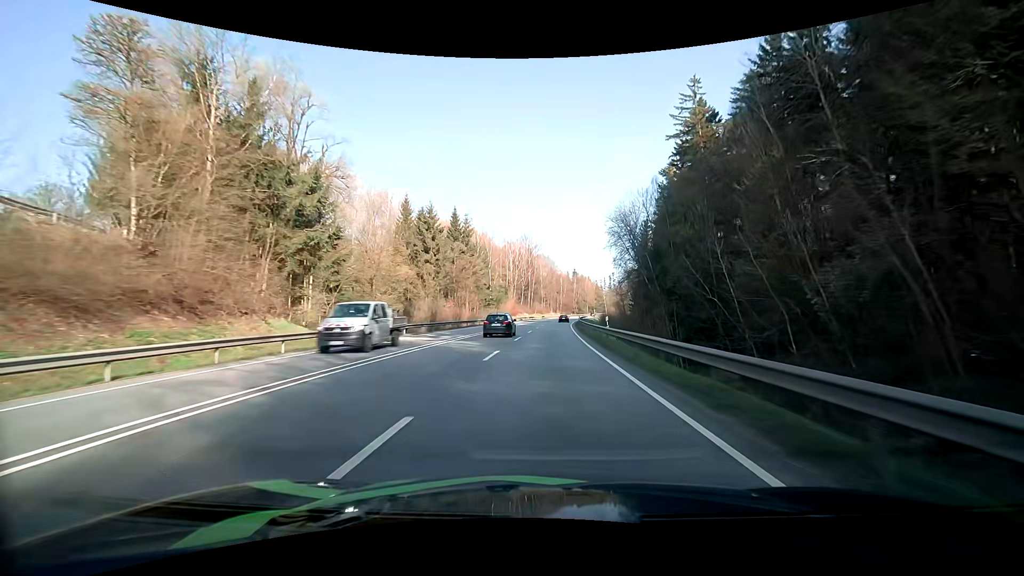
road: primary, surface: asphalt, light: Day
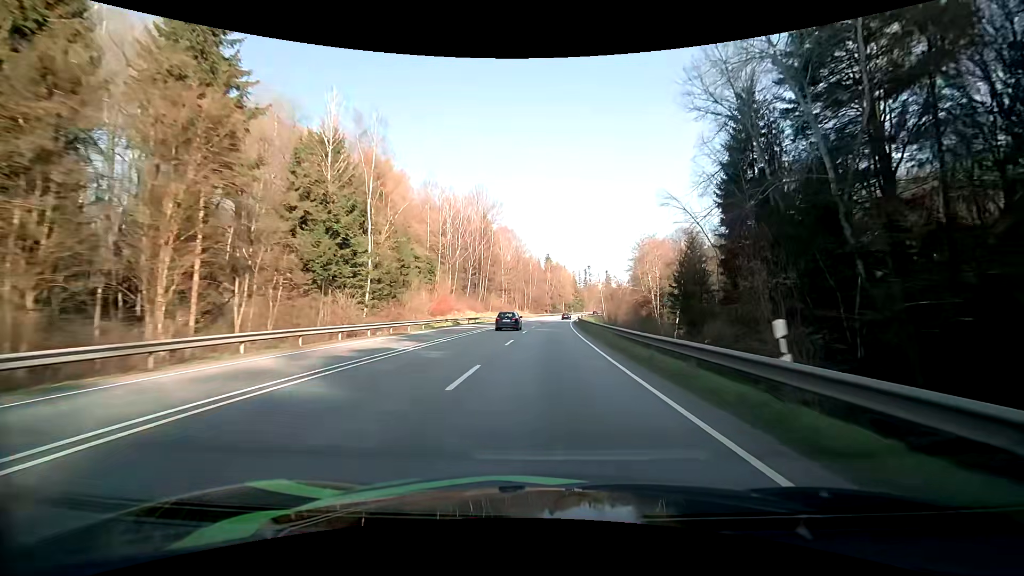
(+2.0, +66.9) m; +3°
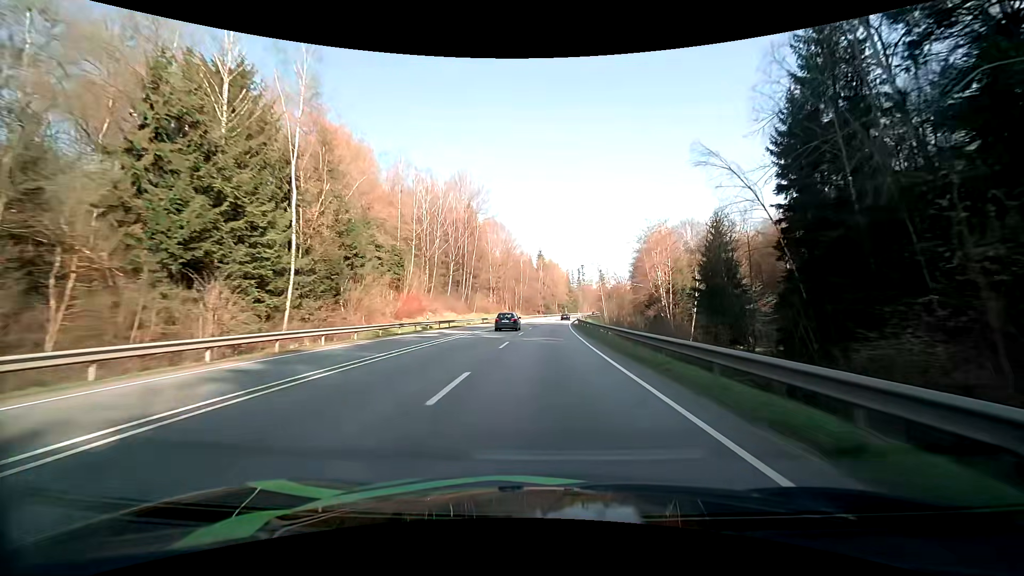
(+0.2, +13.7) m; +1°
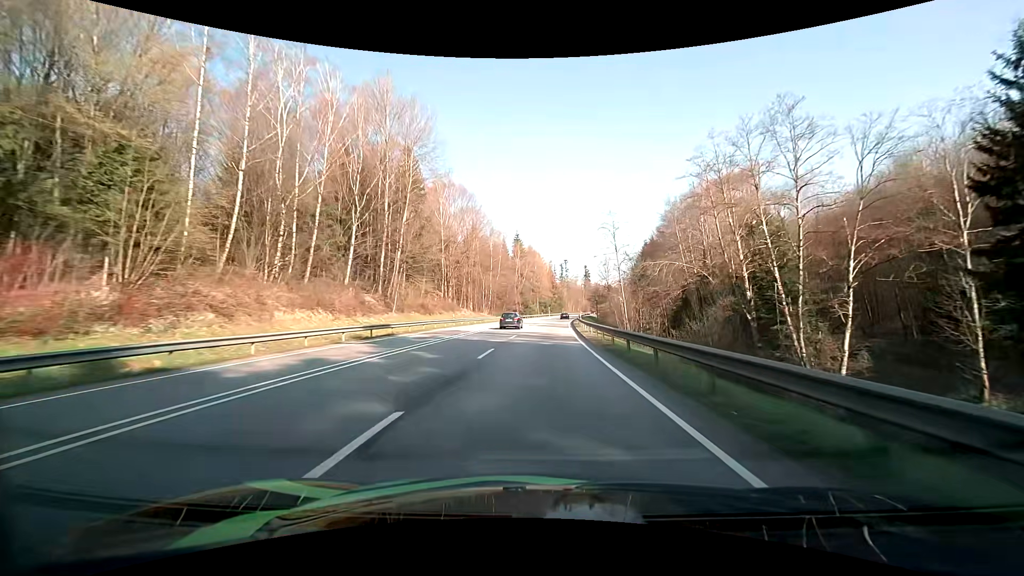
(+1.1, +41.1) m; +3°
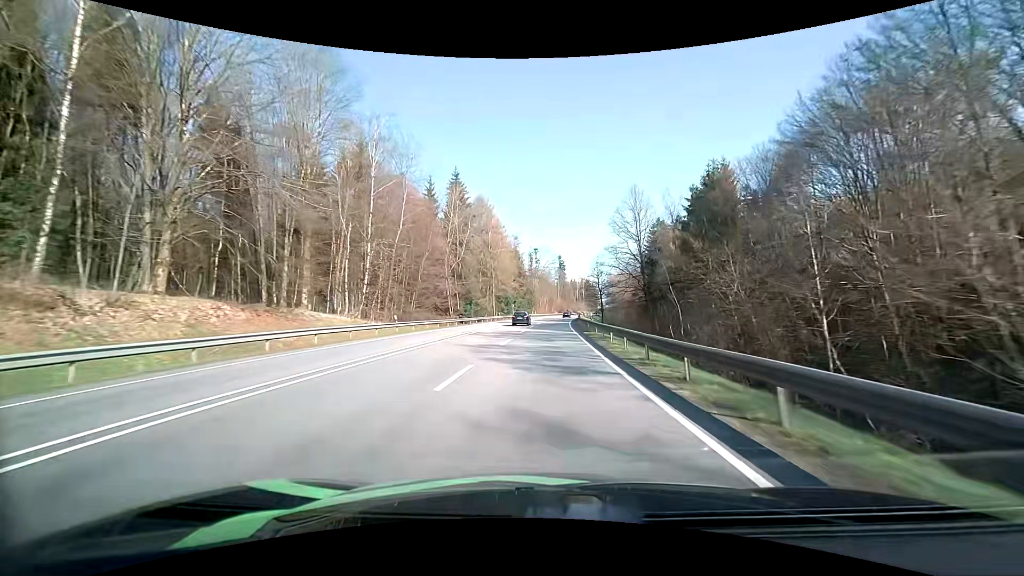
(+1.8, +66.8) m; +4°
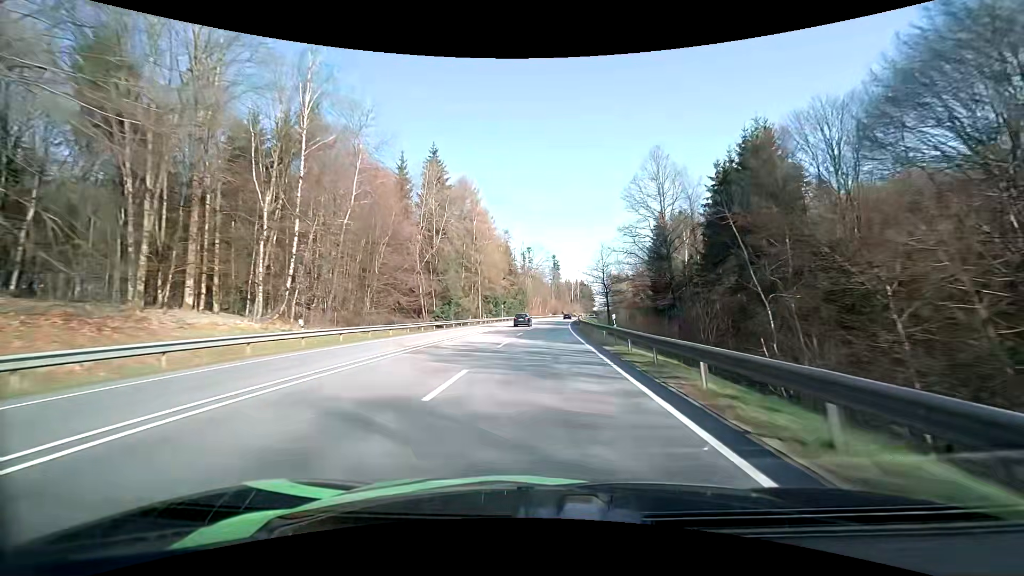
(+0.1, +13.2) m; 0°
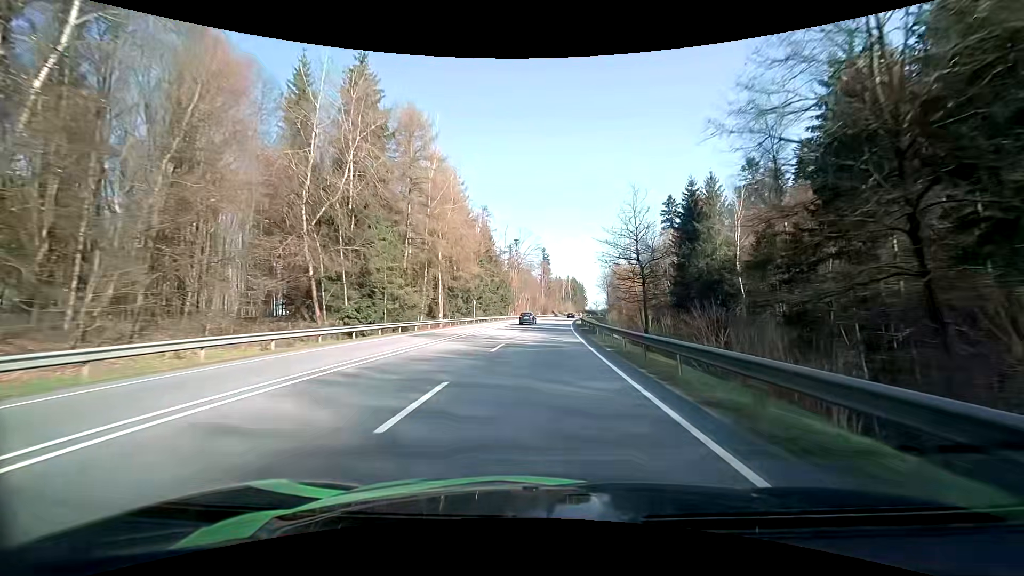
(+0.4, +26.4) m; +2°
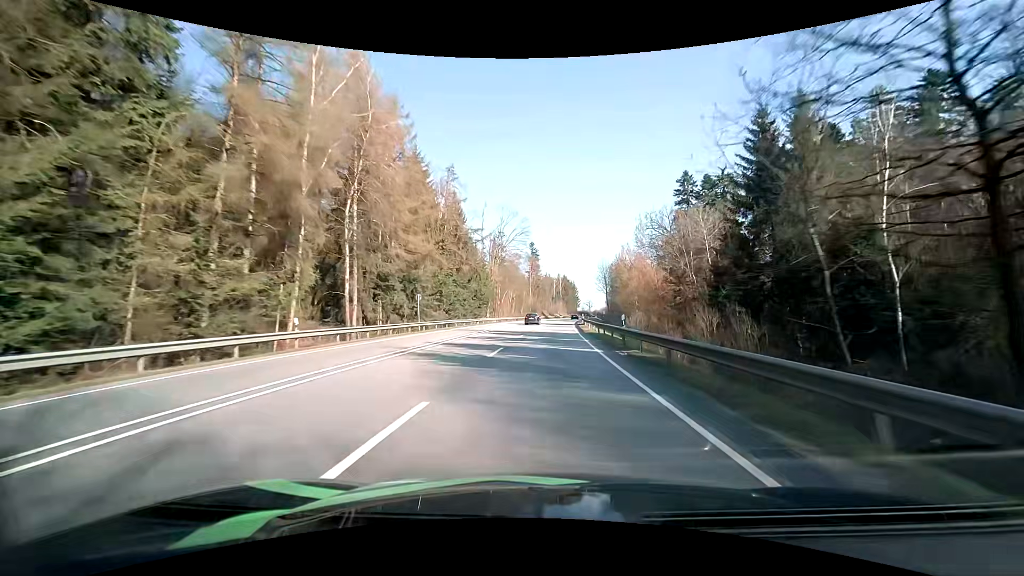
(+0.3, +26.6) m; +2°
